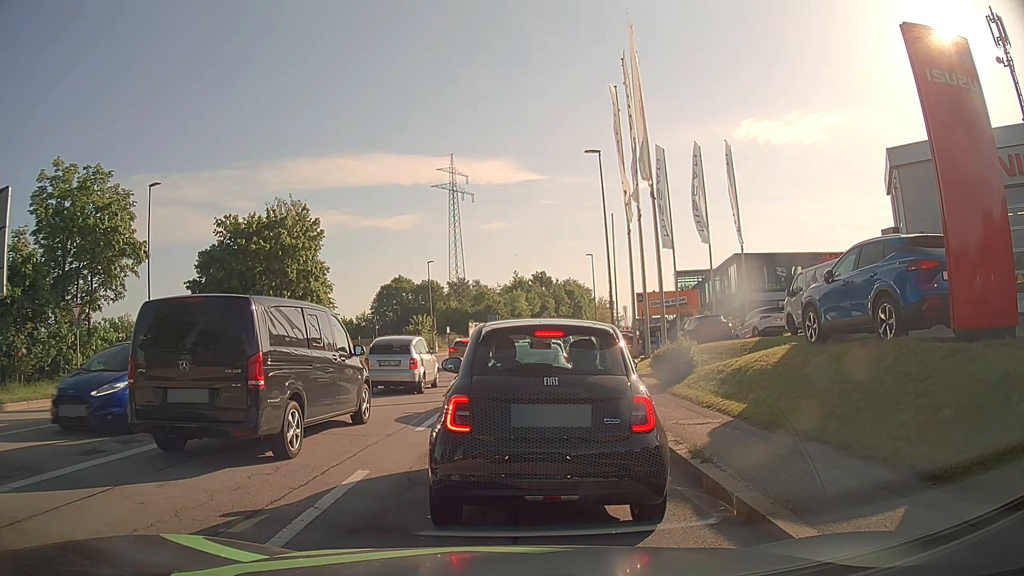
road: tertiary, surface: asphalt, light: Day
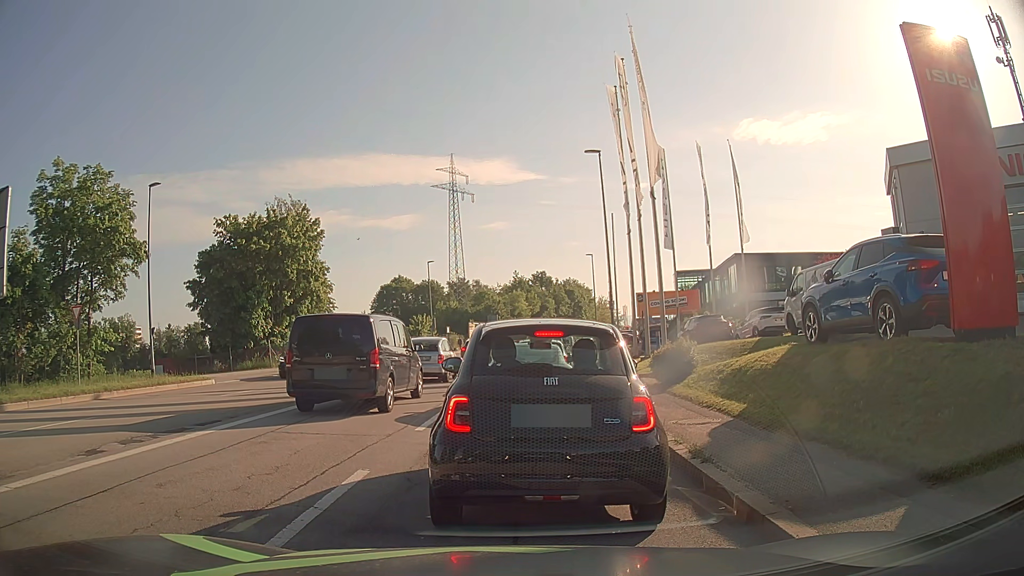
(0.0, 0.0) m; 0°
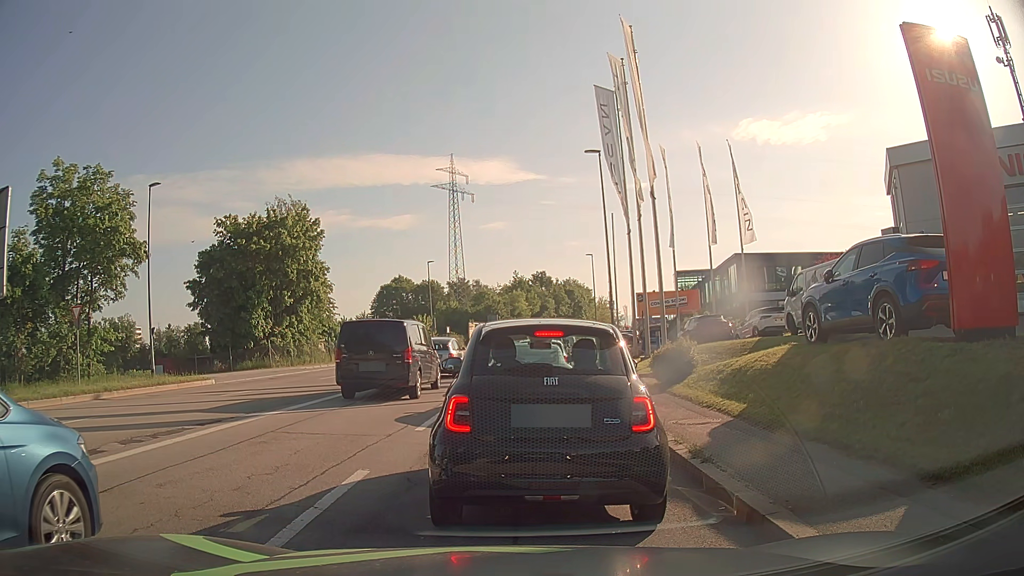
(0.0, 0.0) m; 0°
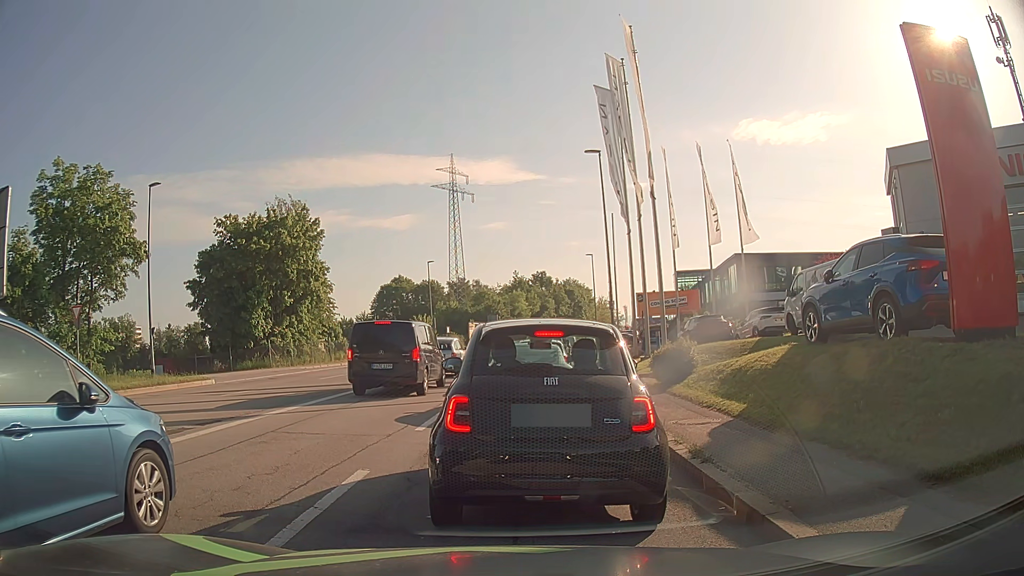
(0.0, 0.0) m; 0°
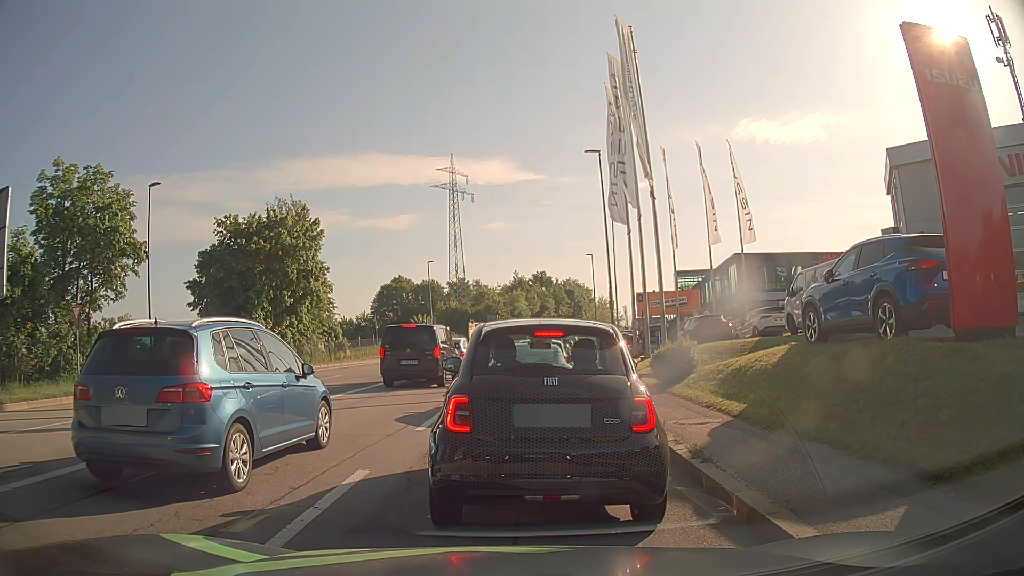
(0.0, 0.0) m; 0°
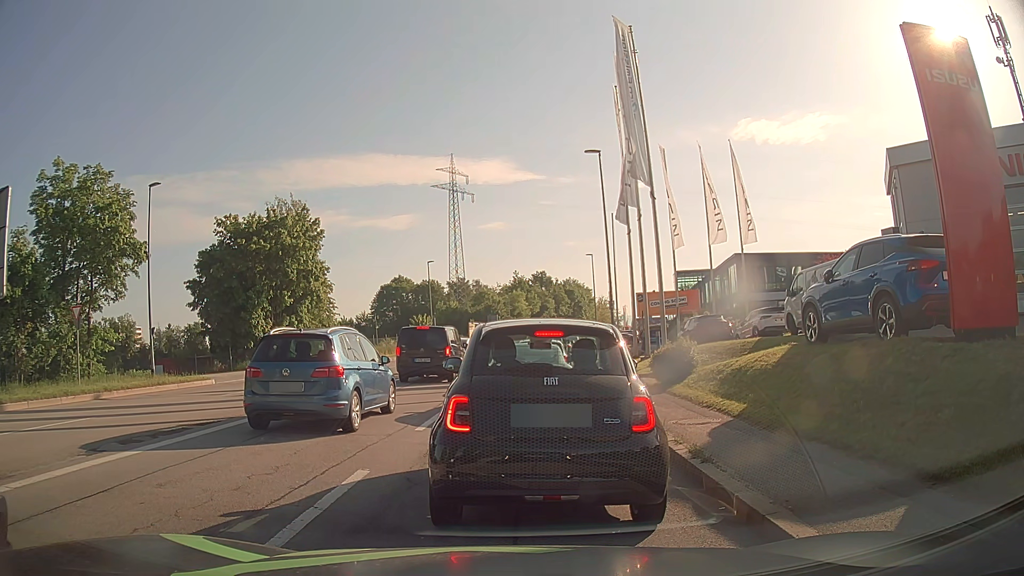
(0.0, 0.0) m; 0°
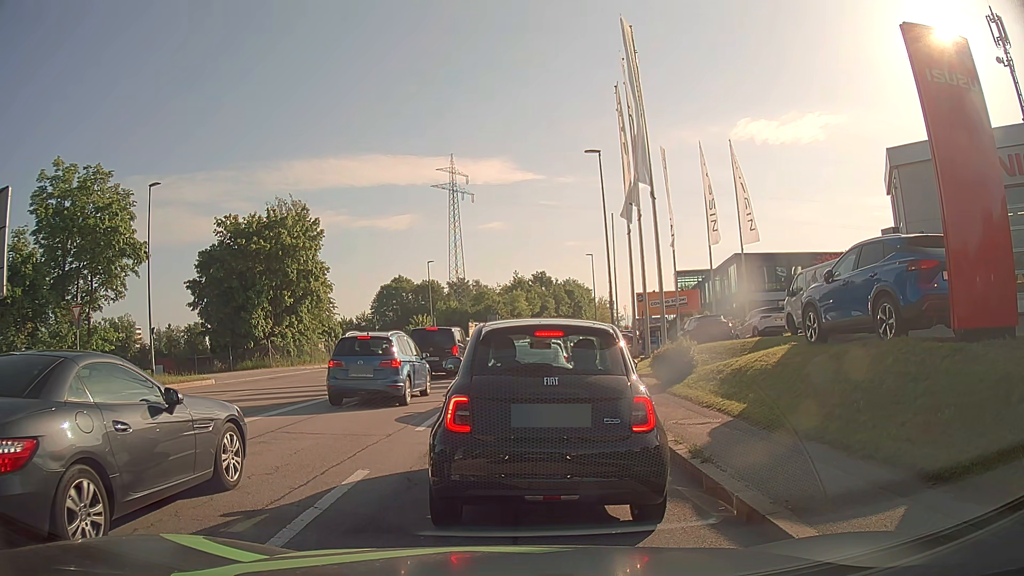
(0.0, 0.0) m; 0°
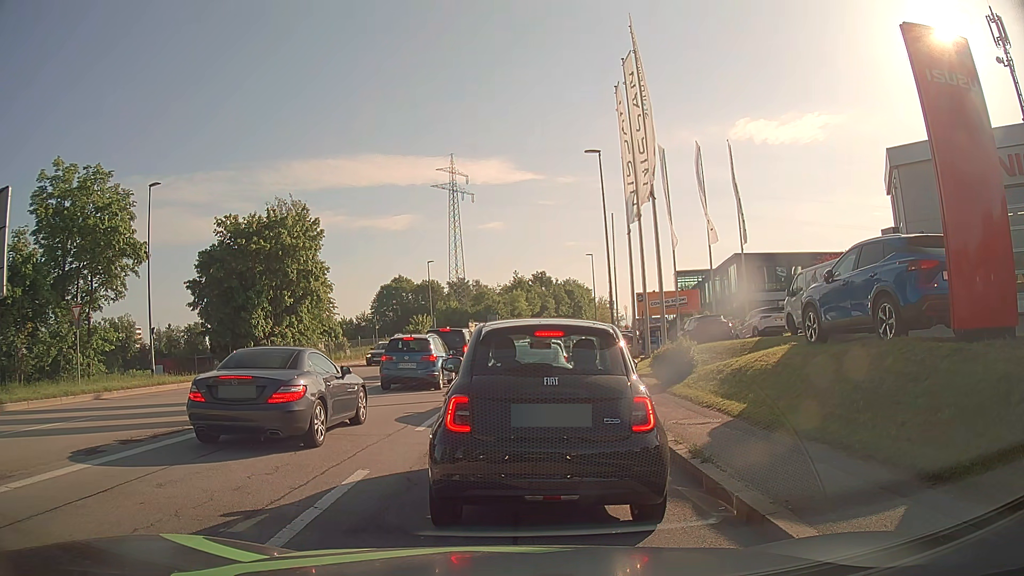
(0.0, 0.0) m; 0°
